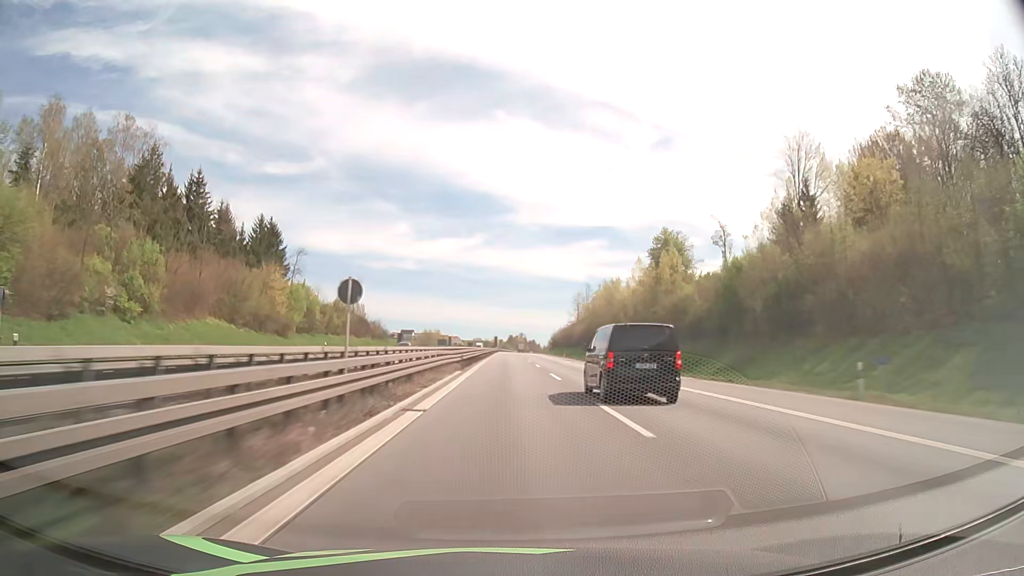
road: motorway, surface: asphalt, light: Day
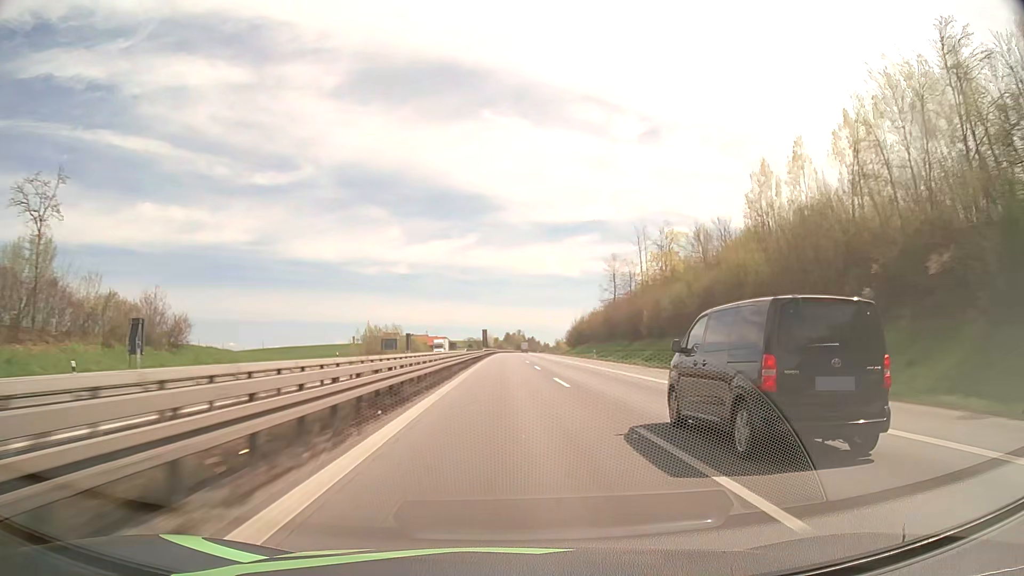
(0.0, +93.6) m; 0°
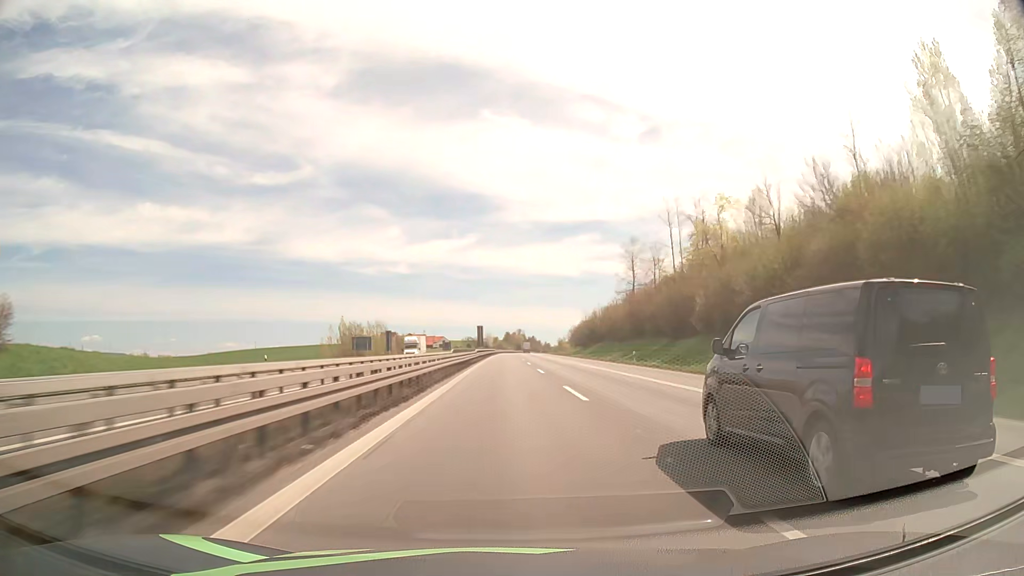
(0.0, +23.4) m; 0°
(0, +10) (0, +20) (0, +30) (0, +40) (0, +50) (0, +60) (0, +70) (0, +80) (0, +90) (0, +100) m
